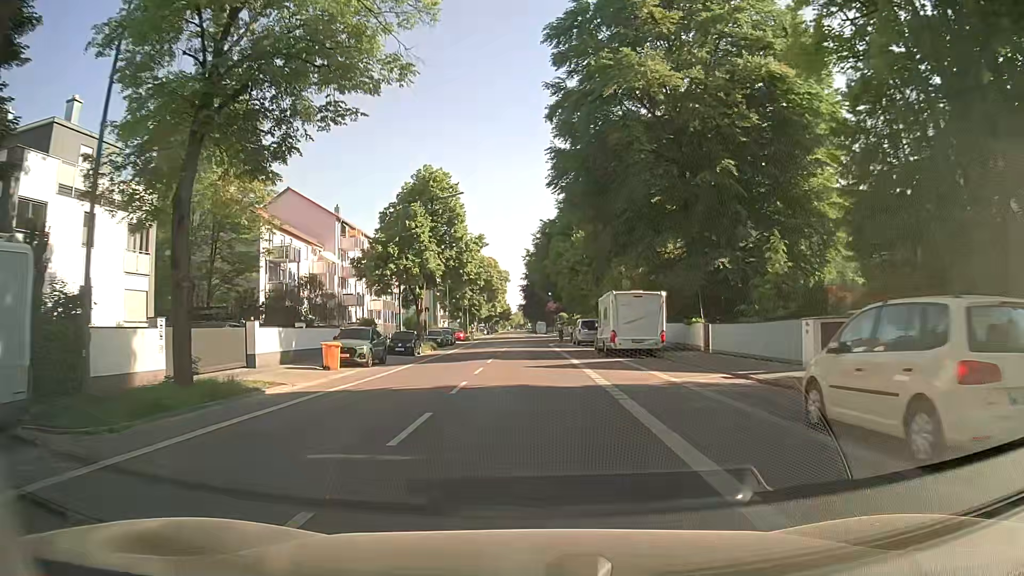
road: secondary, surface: asphalt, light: Day
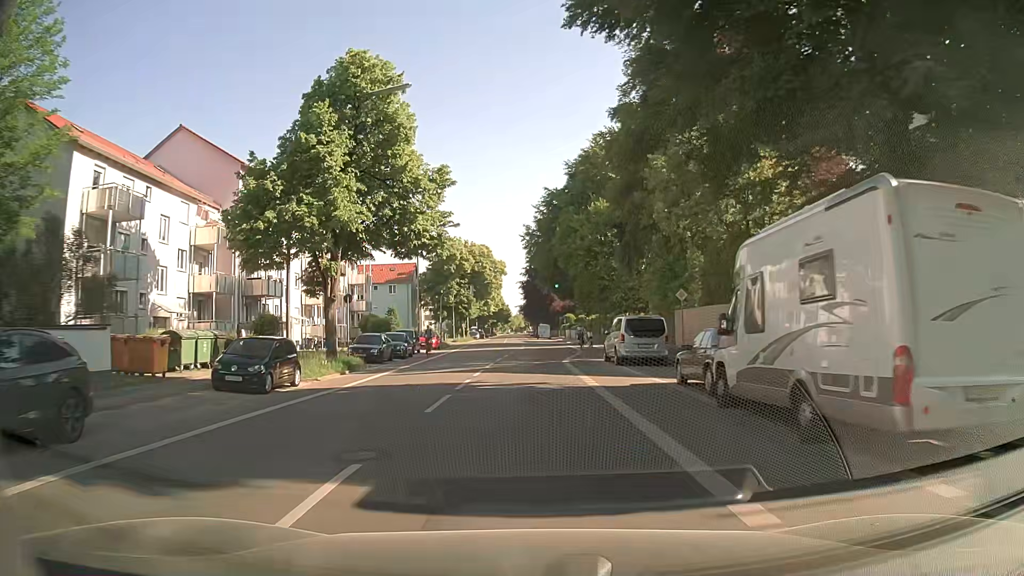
(0.0, +22.3) m; 0°
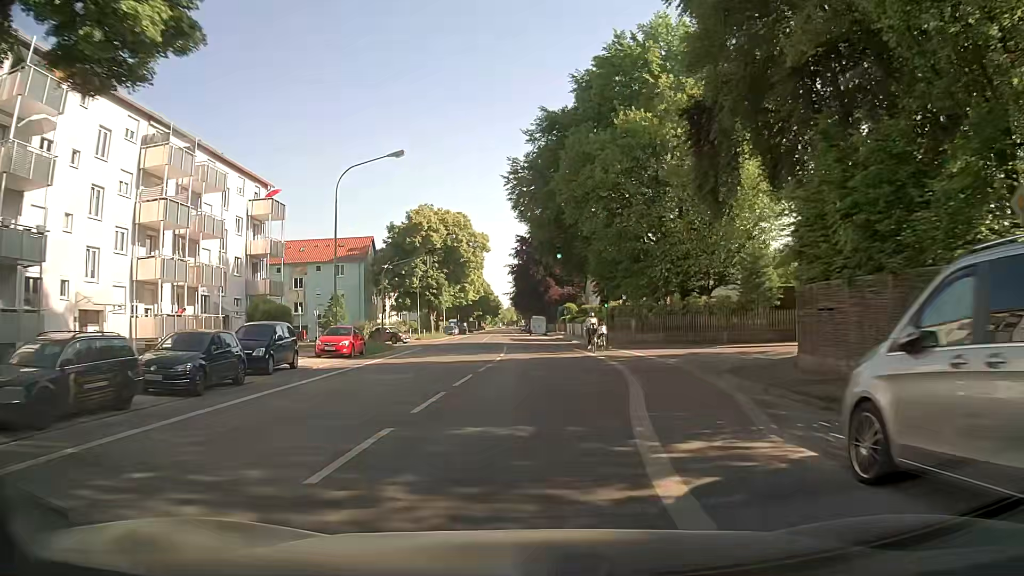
(+0.1, +23.5) m; 0°
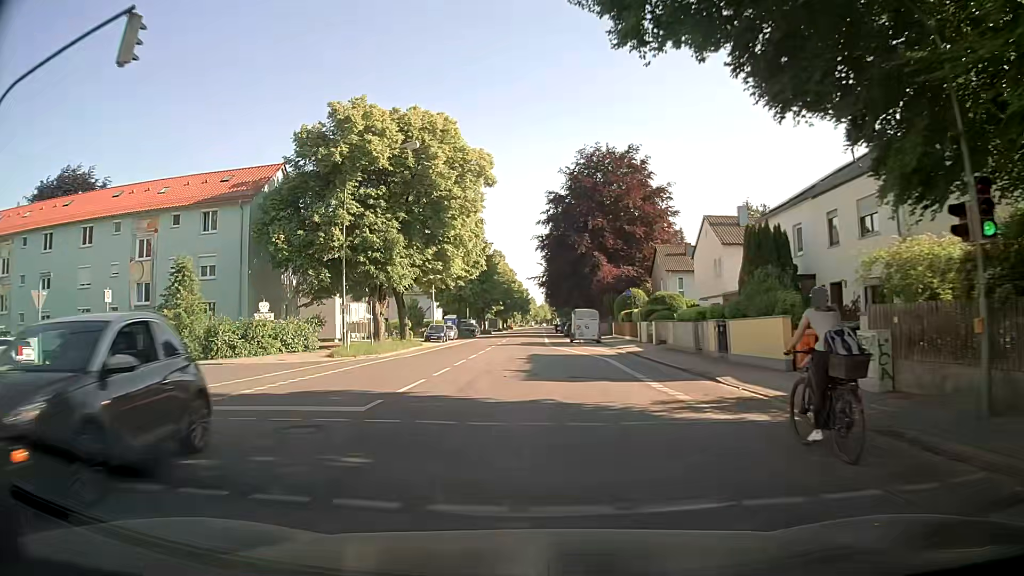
(-0.2, +36.8) m; -3°
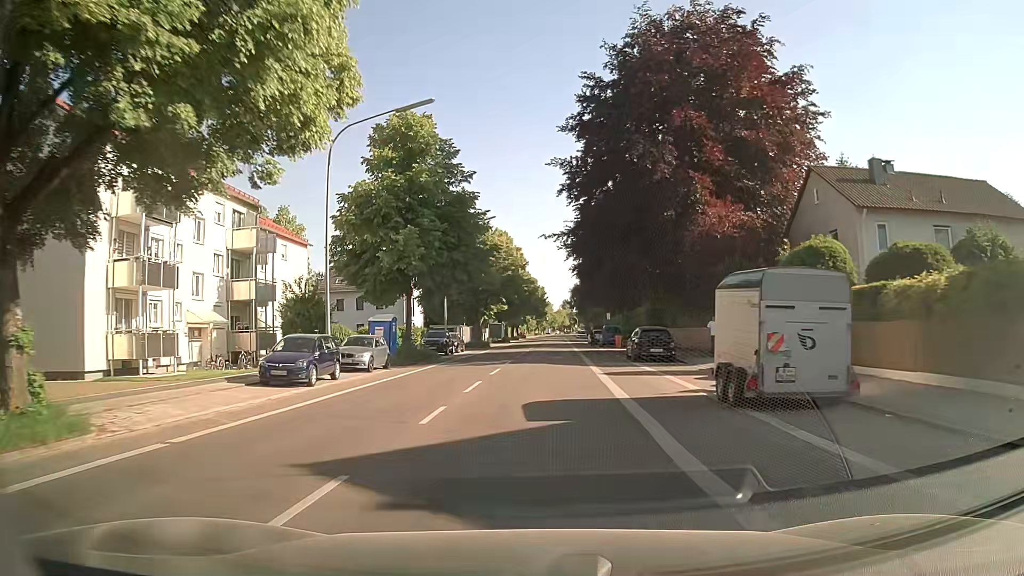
(-0.4, +37.0) m; -1°
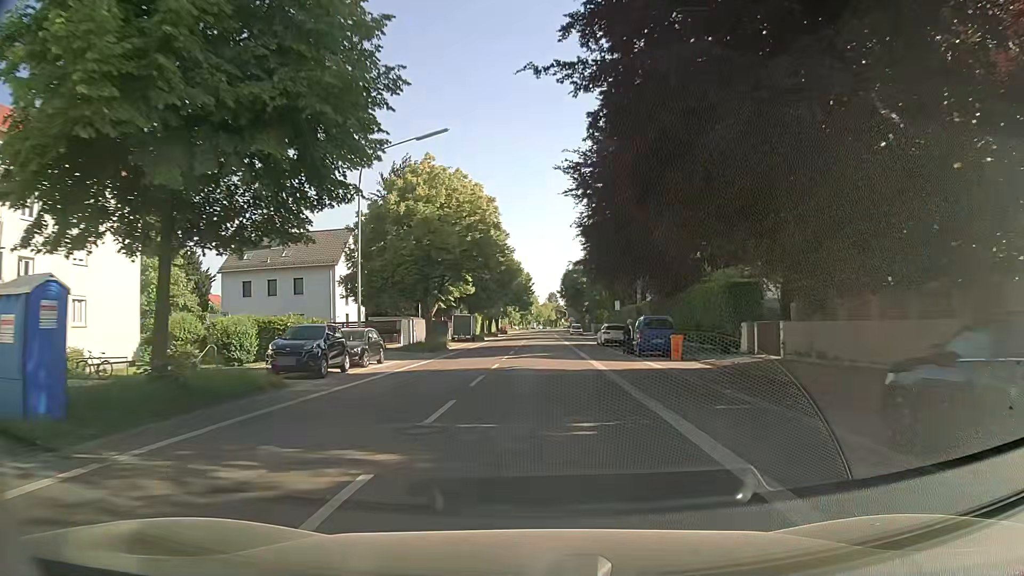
(+0.2, +24.2) m; +1°
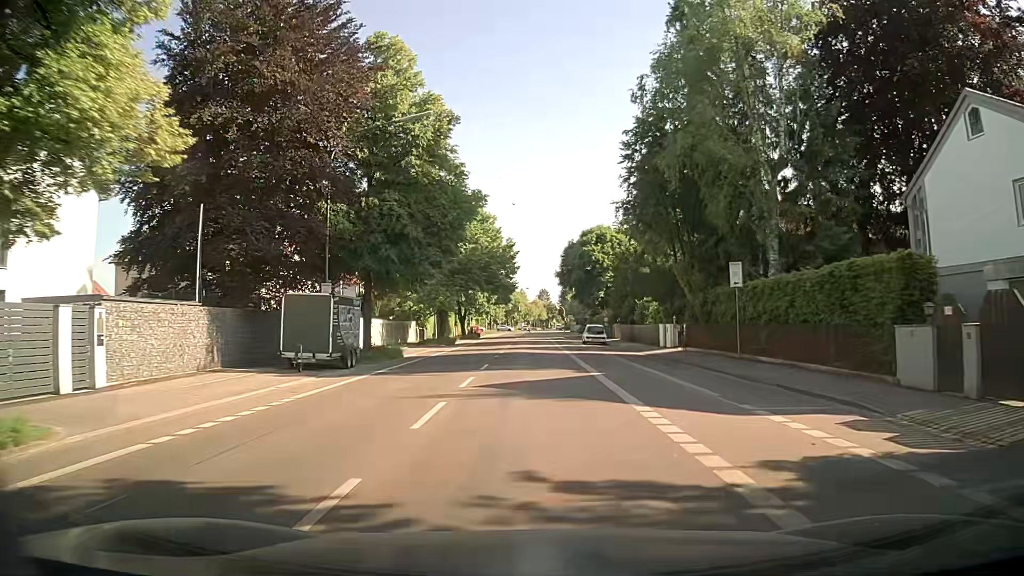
(+0.6, +41.9) m; +1°
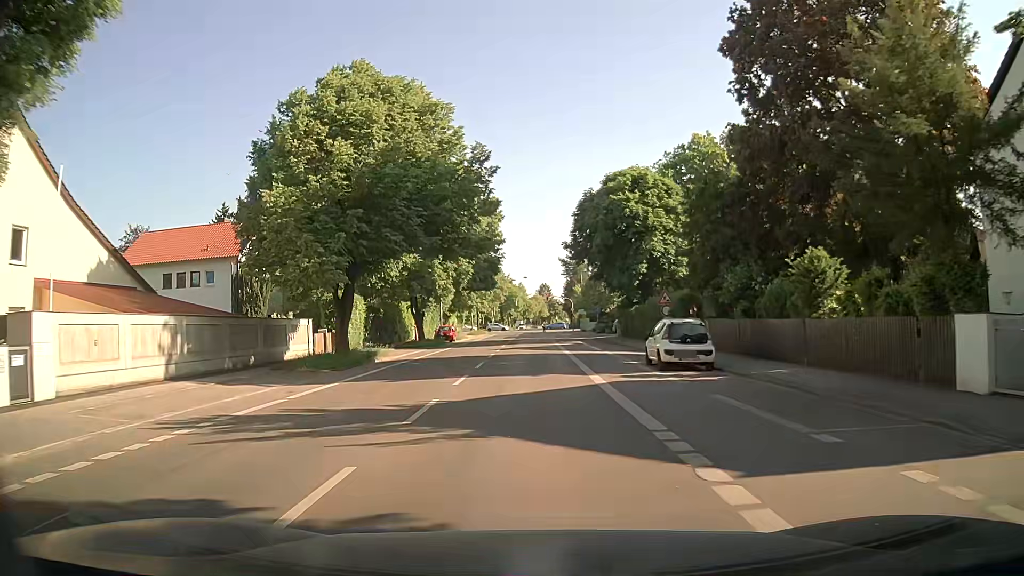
(+0.2, +29.4) m; 0°
(0, +10) (0, +20) (0, +30) (0, +40) (+1, +50) (+1, +60) (+1, +70) (+2, +80) (+2, +90) (+2, +100) m
